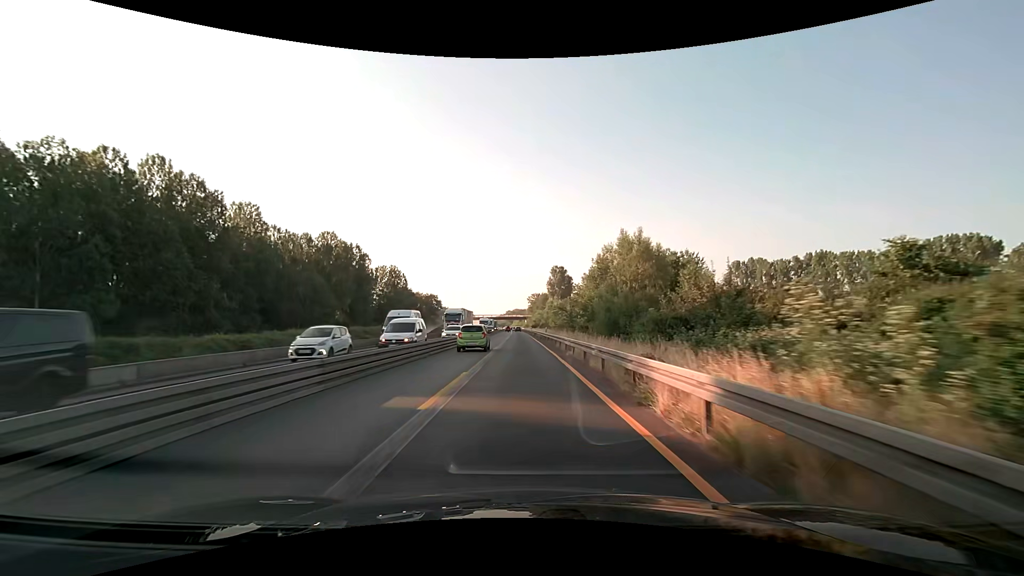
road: motorway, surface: asphalt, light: Day
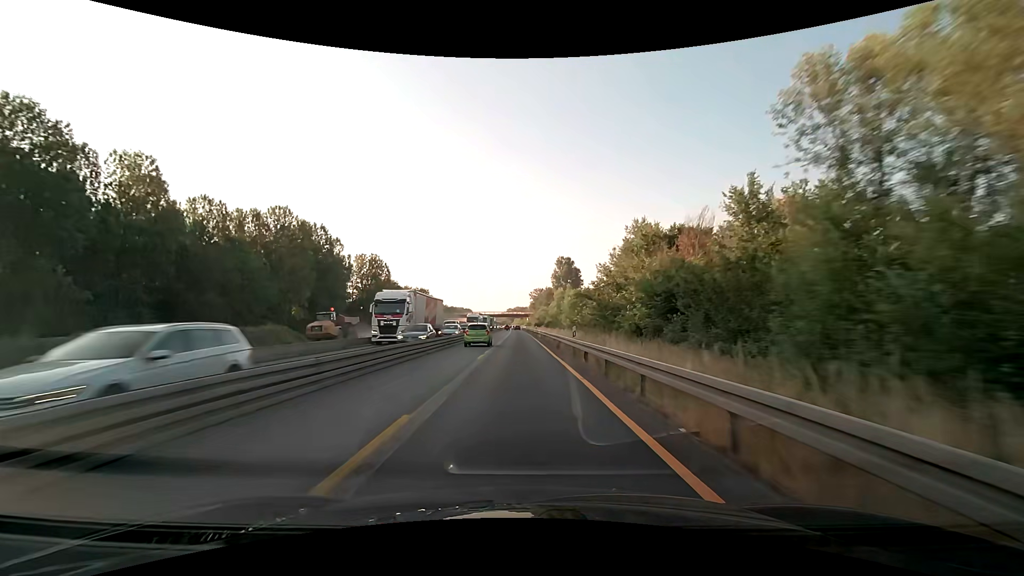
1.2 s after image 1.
(-0.2, +25.0) m; 0°
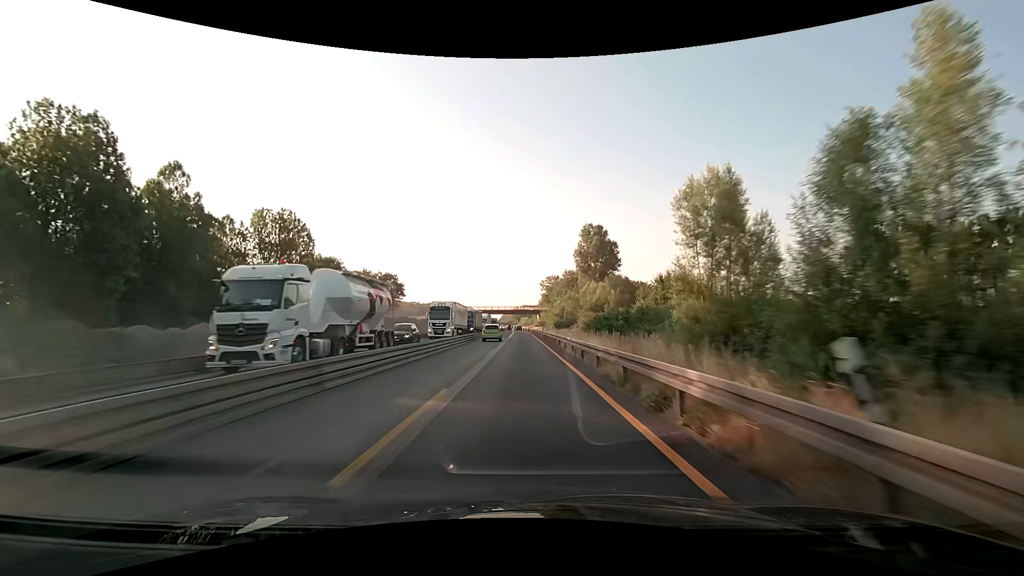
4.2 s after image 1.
(-0.7, +62.5) m; -1°
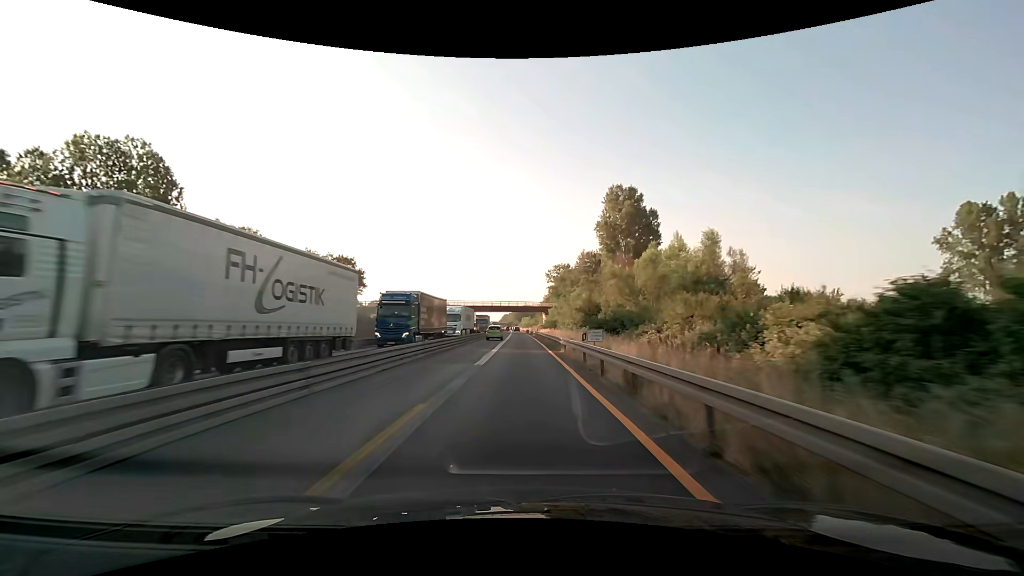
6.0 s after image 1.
(0.0, +37.5) m; 0°
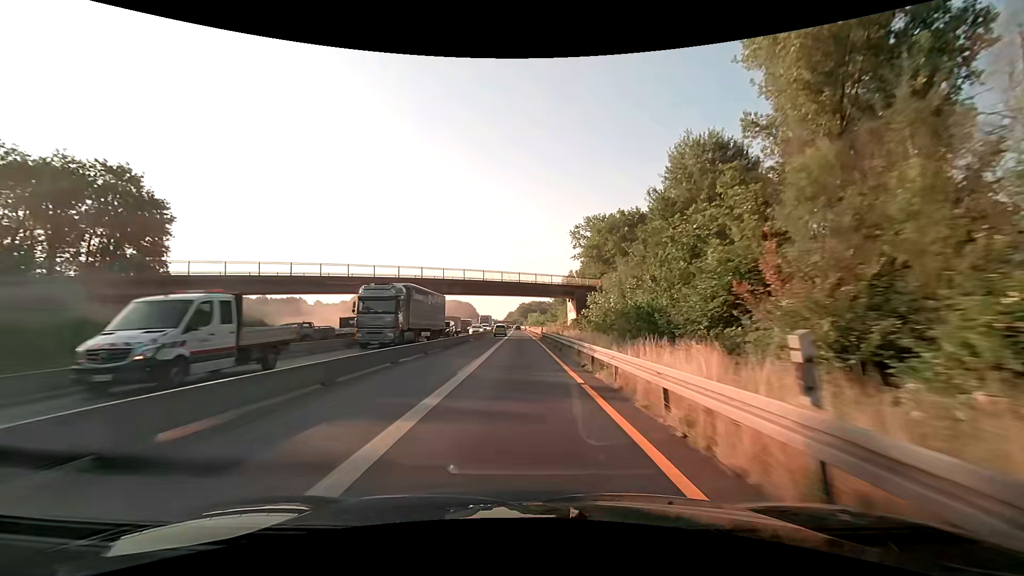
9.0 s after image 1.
(-0.2, +62.6) m; -1°
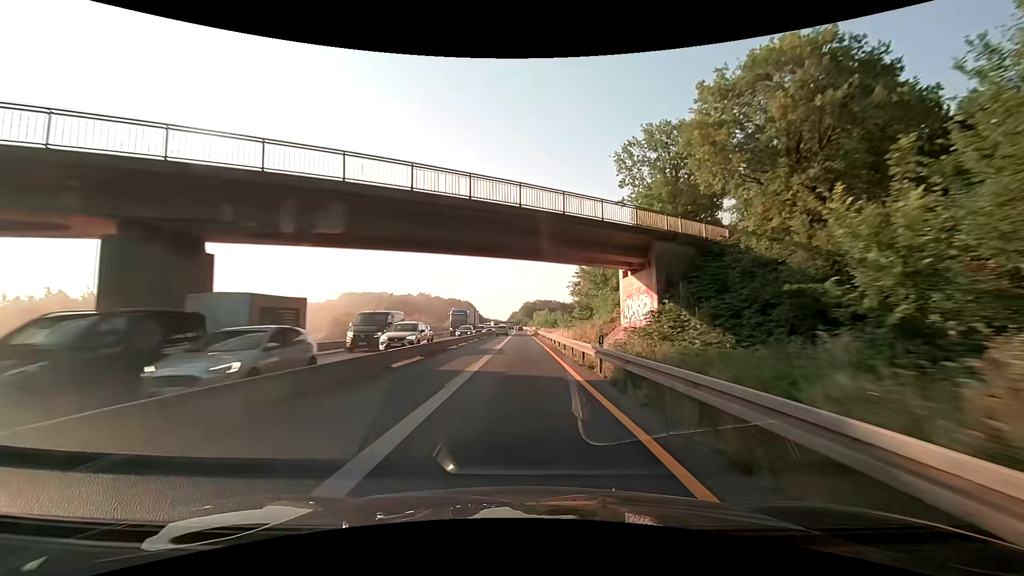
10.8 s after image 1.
(-0.1, +37.5) m; 0°
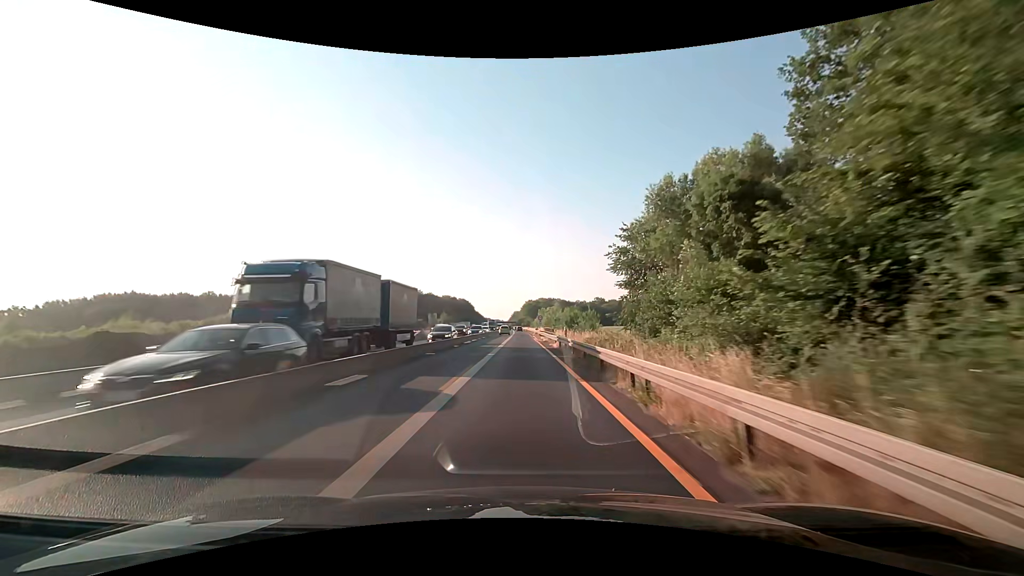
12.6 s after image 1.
(-0.2, +37.6) m; -1°
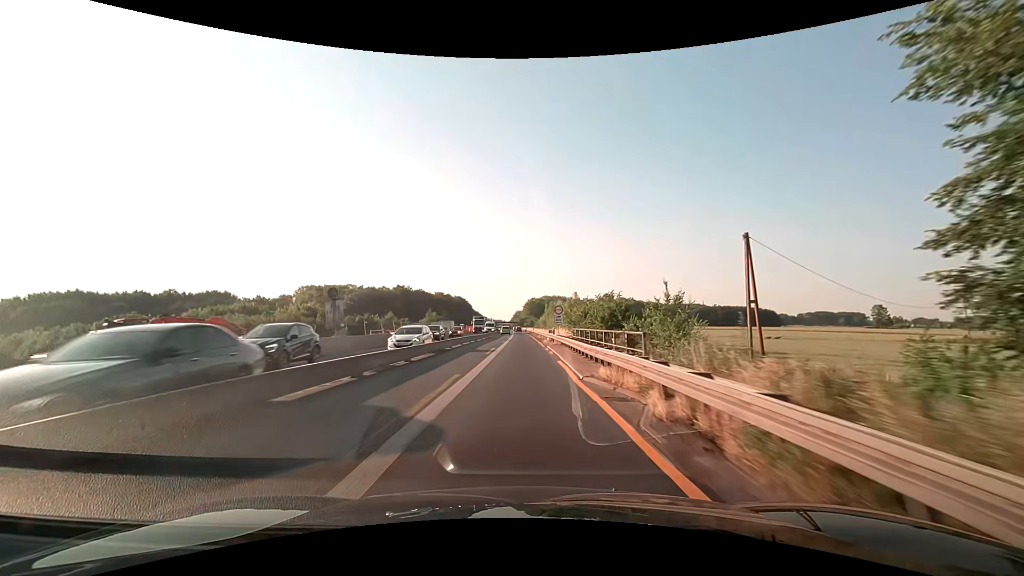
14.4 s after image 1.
(+0.3, +37.6) m; 0°
(0, +10) (0, +20) (0, +30) (0, +40) (0, +50) (0, +60) (0, +70) (0, +80) (-1, +90) (-1, +100) m
